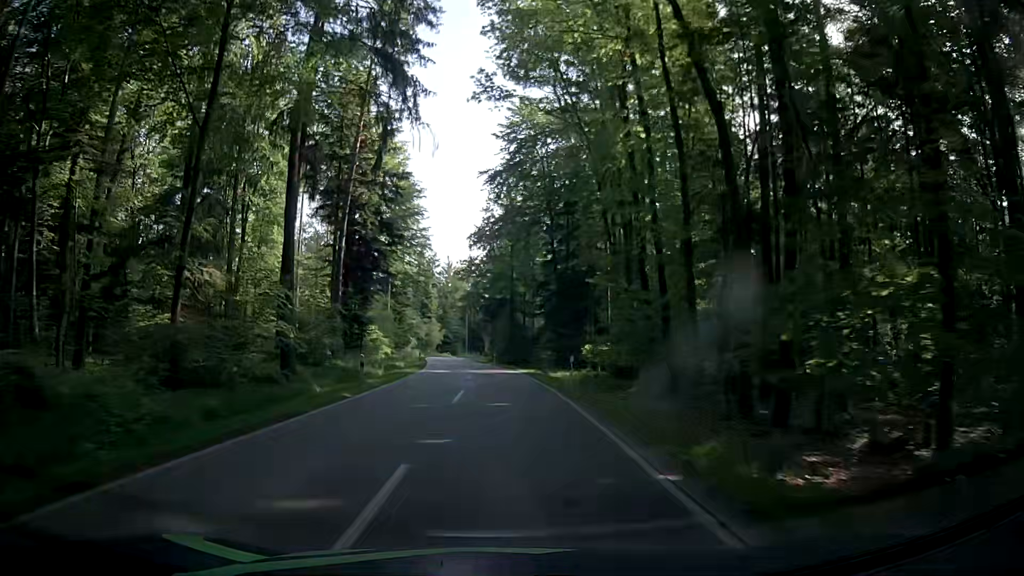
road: tertiary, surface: asphalt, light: Day
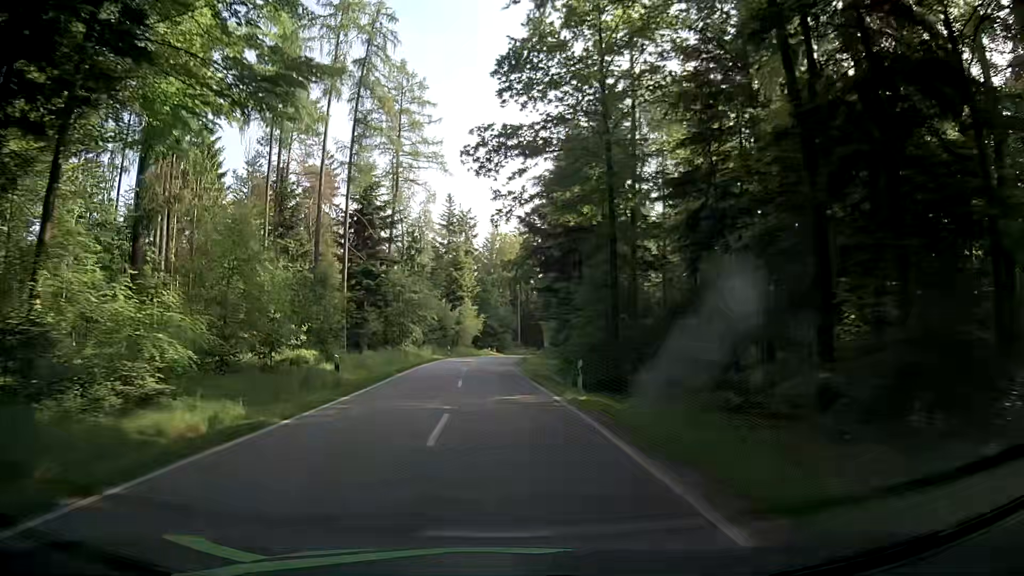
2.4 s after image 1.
(-1.4, +42.9) m; -5°
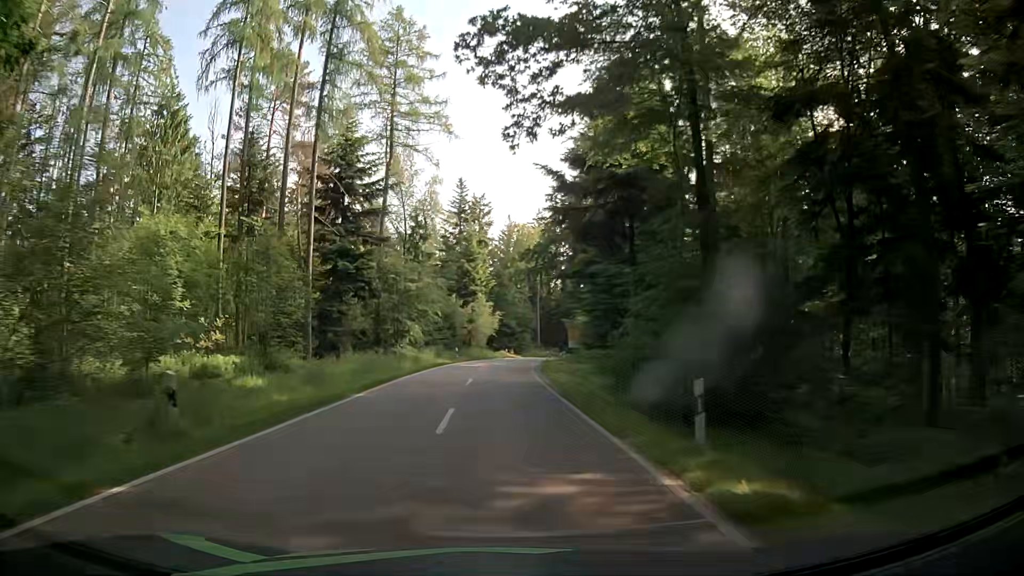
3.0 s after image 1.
(0.0, +10.8) m; -1°
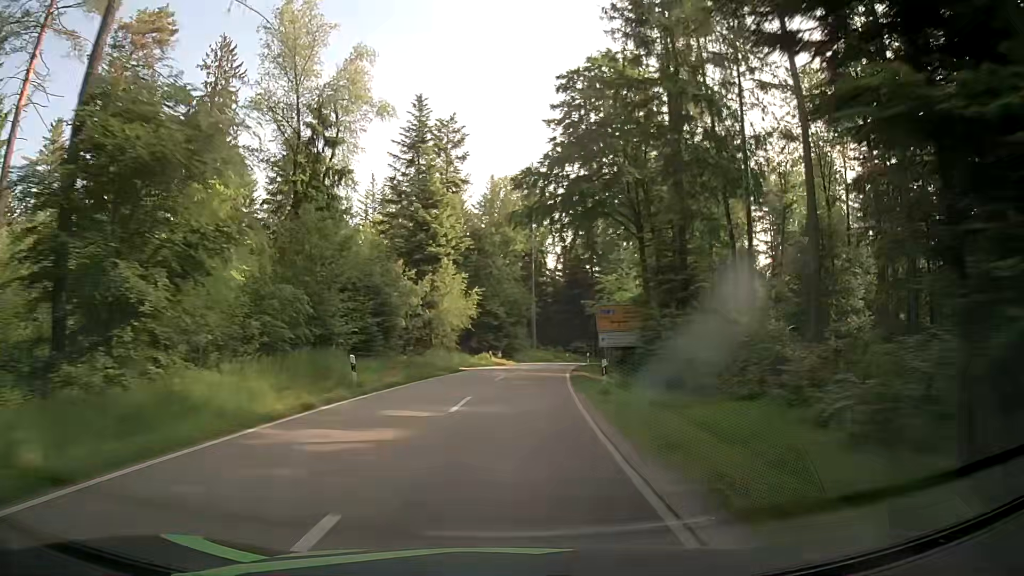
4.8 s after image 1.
(-0.4, +32.8) m; +2°
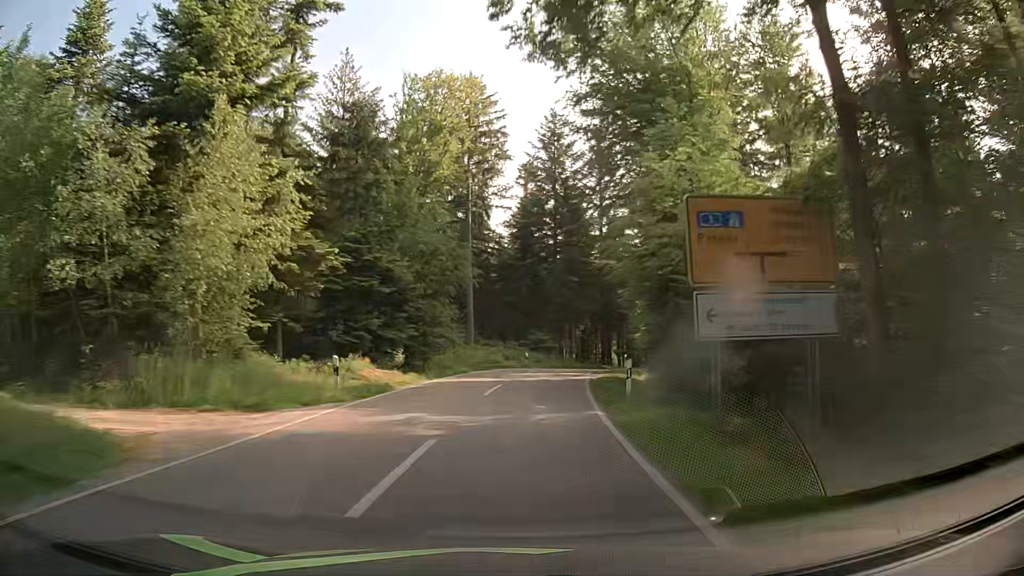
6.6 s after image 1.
(+0.7, +32.0) m; +4°
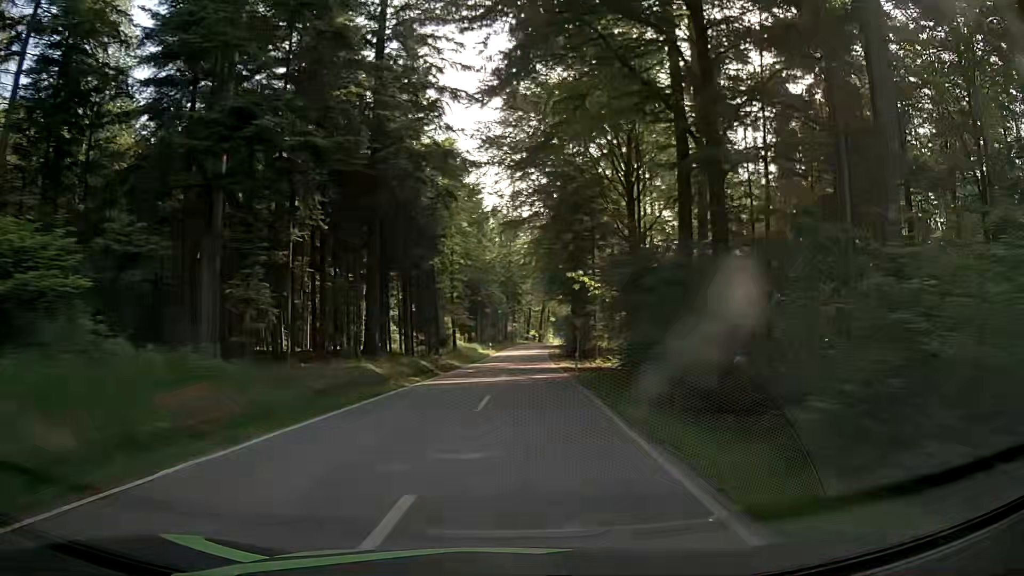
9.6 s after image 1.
(+7.1, +50.1) m; +19°
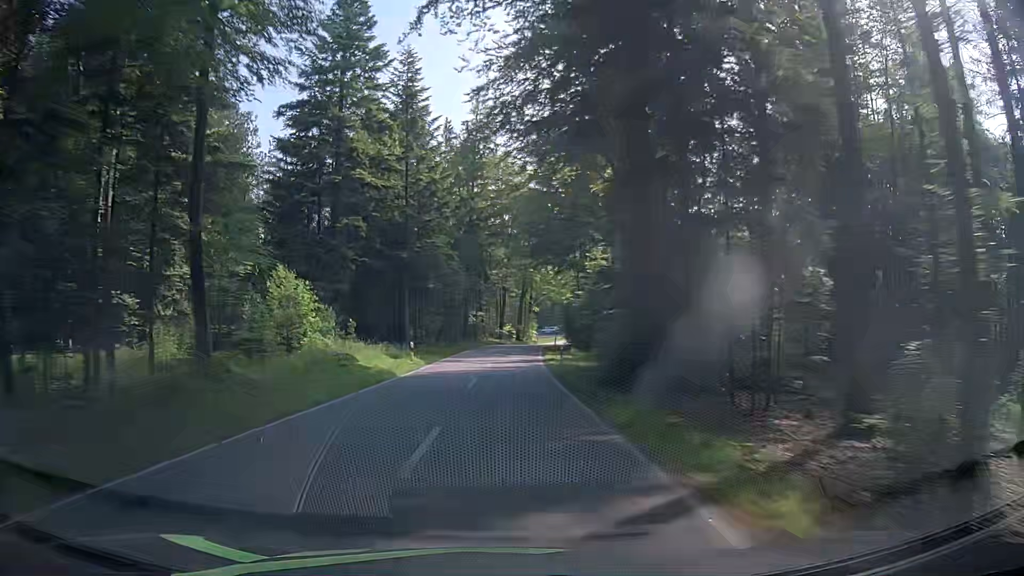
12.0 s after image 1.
(+1.8, +43.2) m; +2°
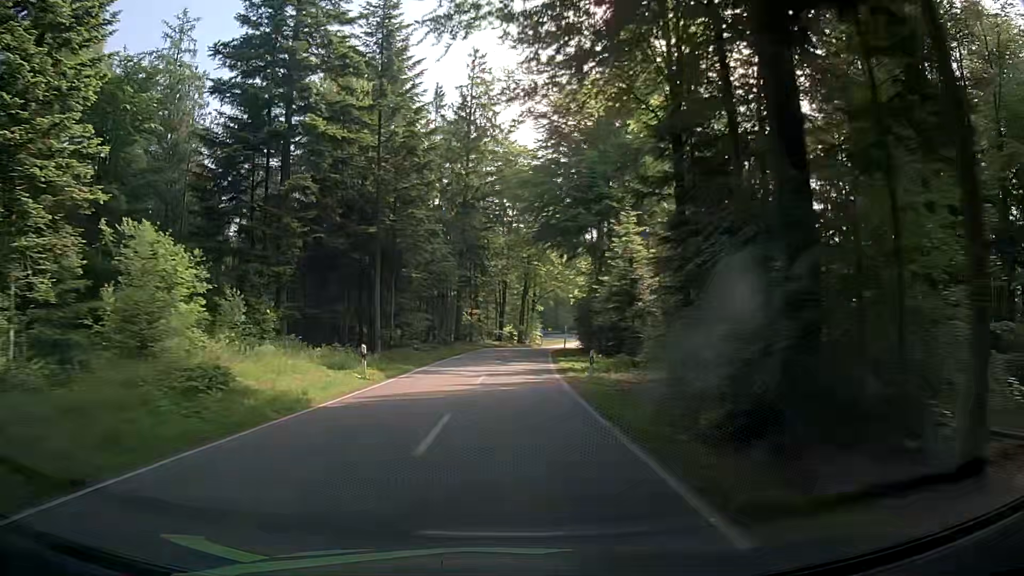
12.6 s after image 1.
(0.0, +11.0) m; 0°
(0, +10) (0, +20) (+1, +30) (+1, +40) (+2, +50) (+4, +60) (+5, +70) (+8, +79) (+10, +89) (+13, +99) m
